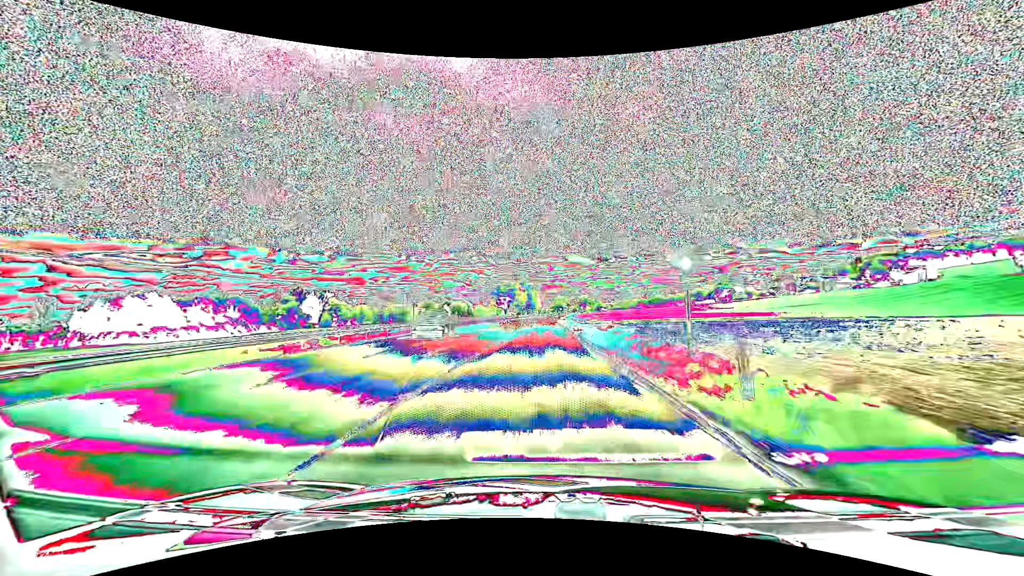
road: primary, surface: asphalt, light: Day
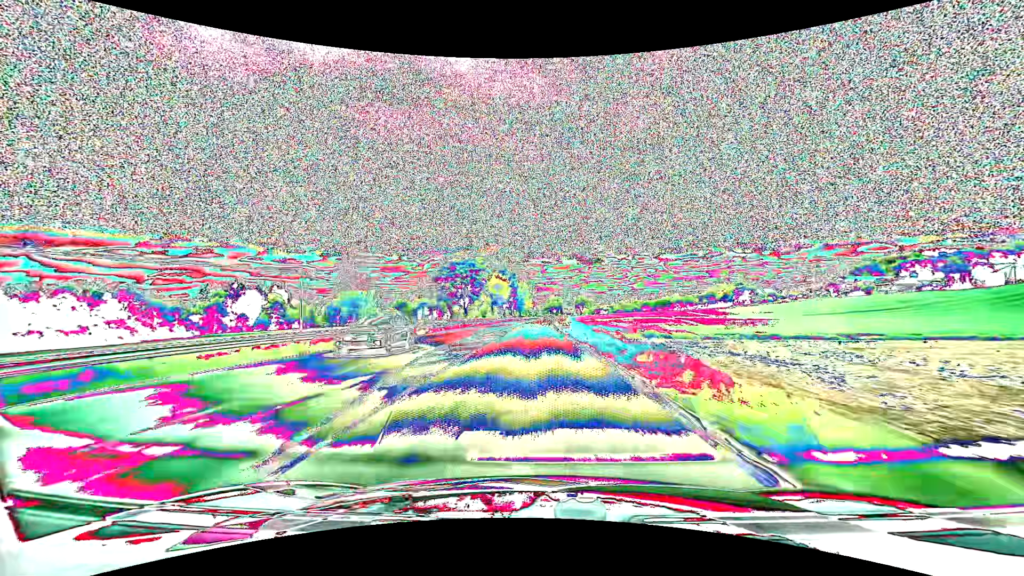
(+0.5, +58.0) m; +1°
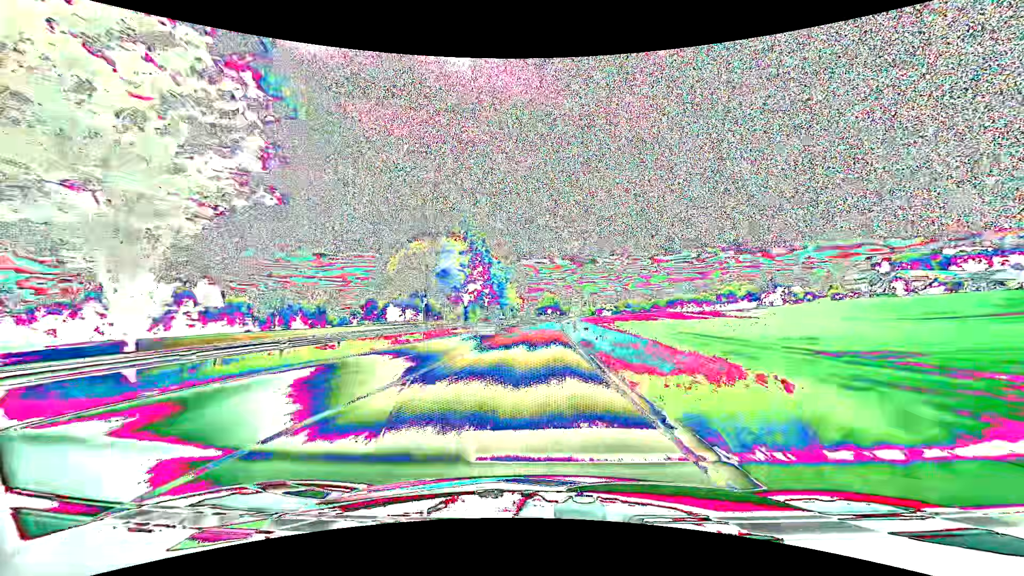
(+0.2, +57.4) m; +1°
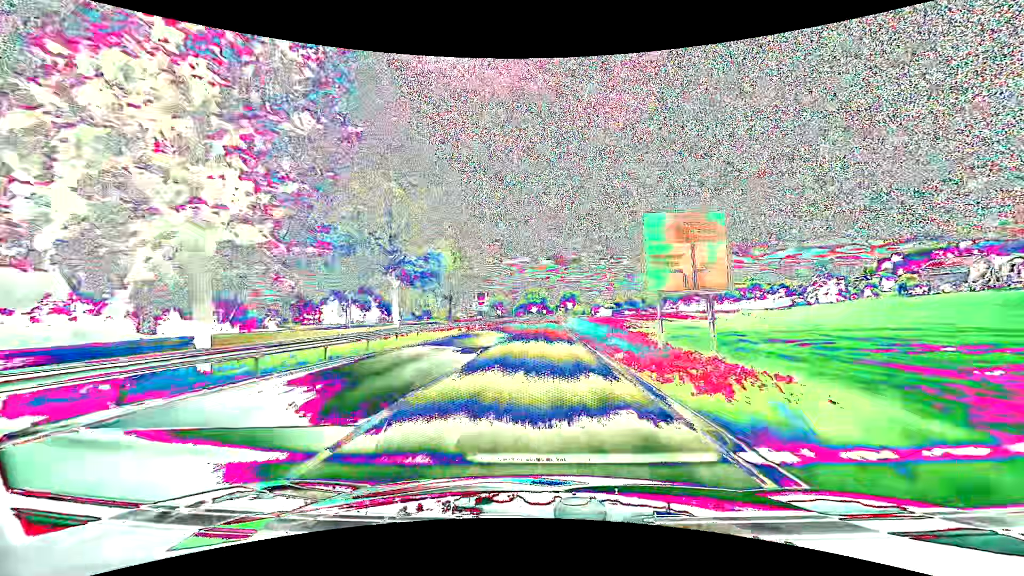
(+1.4, +70.6) m; +2°
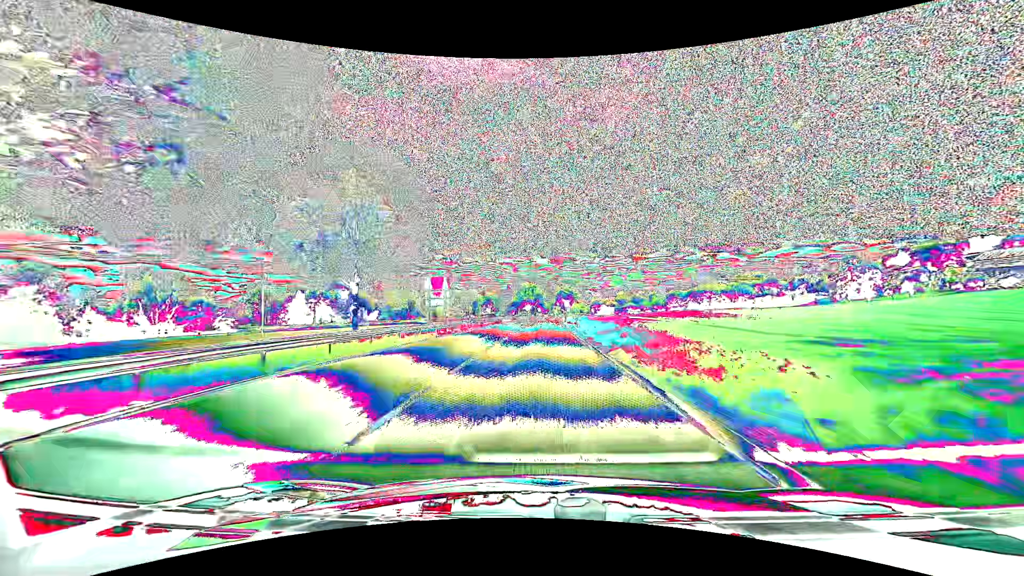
(+0.1, +27.7) m; +1°
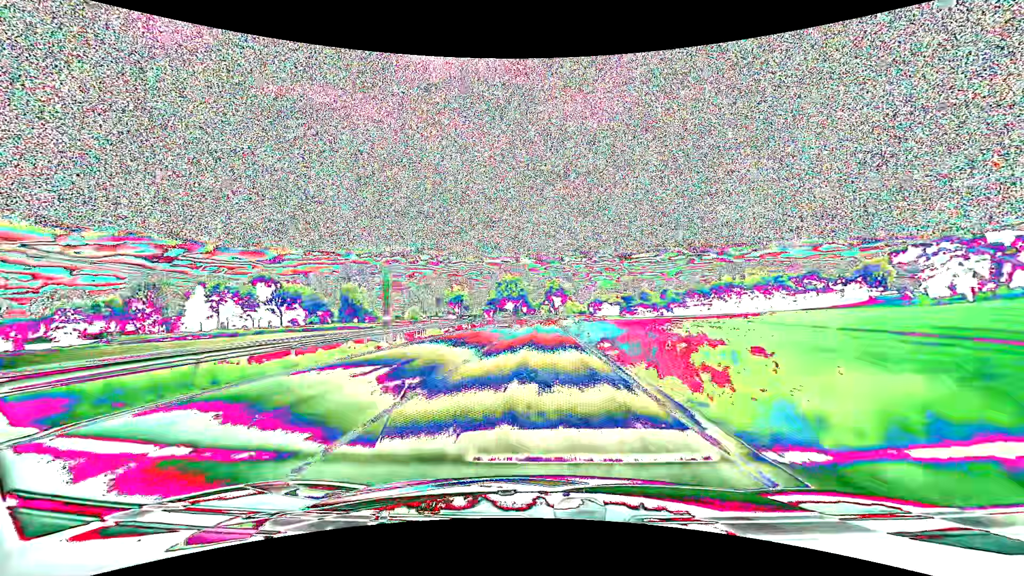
(+0.8, +54.4) m; +2°
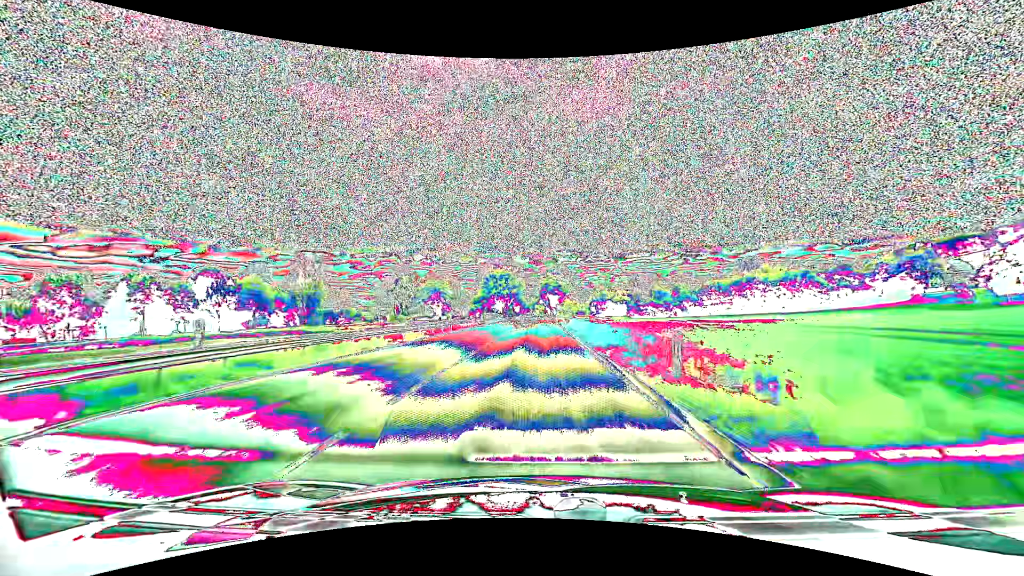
(+0.1, +26.8) m; 0°
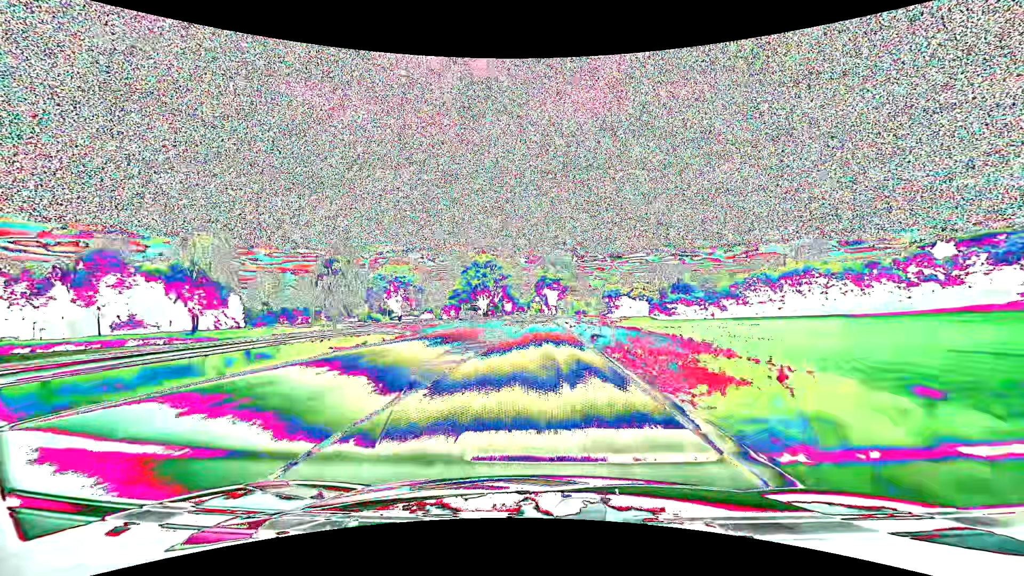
(+0.3, +39.6) m; +1°
(0, +10) (0, +20) (0, +30) (0, +40) (0, +50) (0, +60) (+1, +70) (+1, +80) (+1, +90) (+1, +100) m
